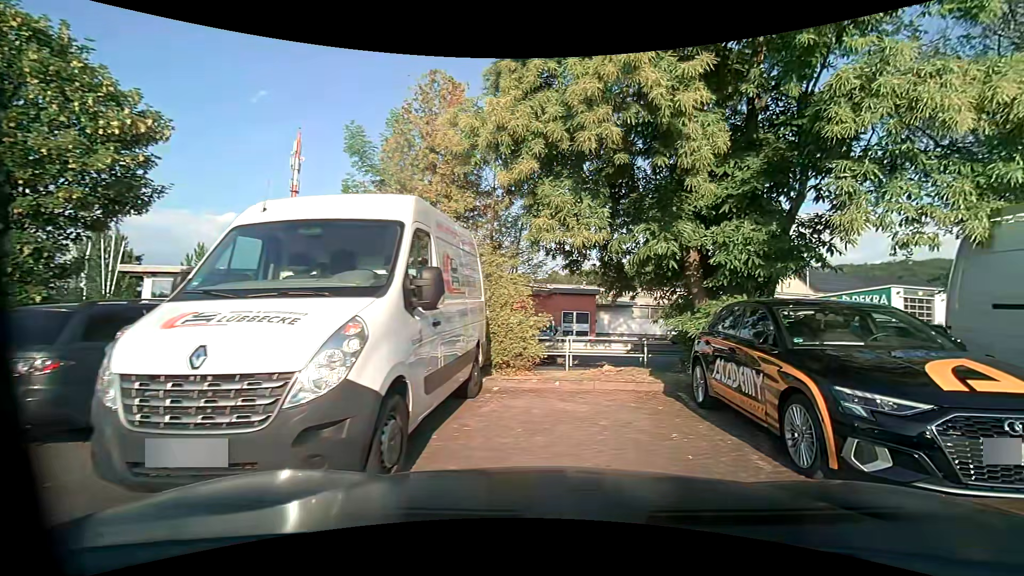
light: Day
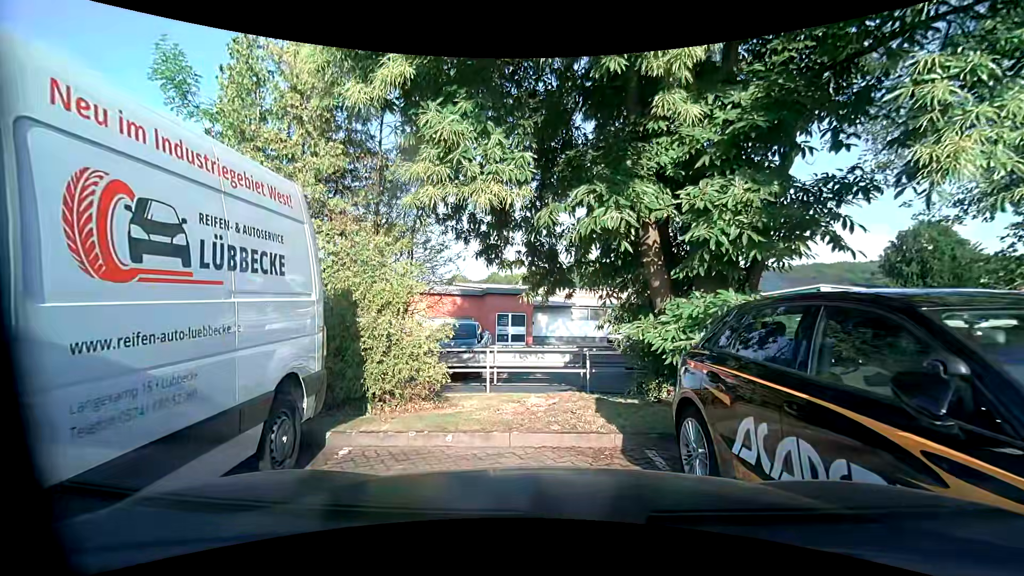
(+0.3, +3.3) m; +8°
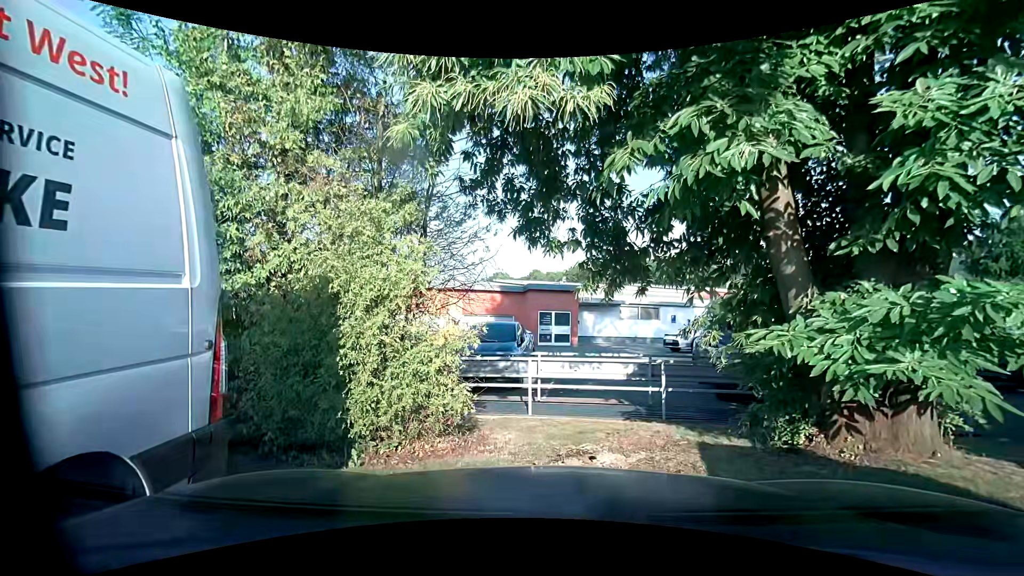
(-0.2, +2.3) m; -5°
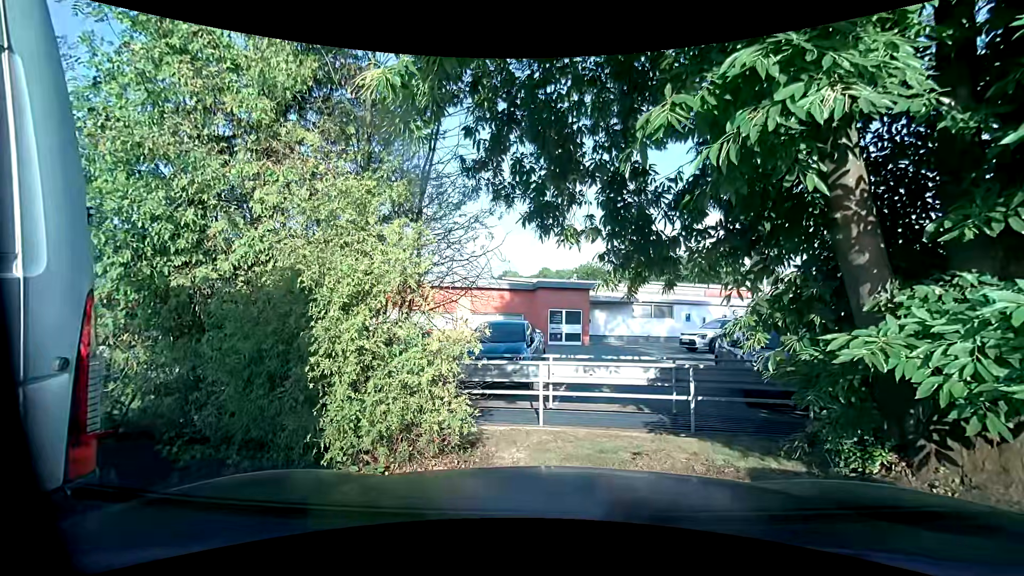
(0.0, +0.8) m; 0°
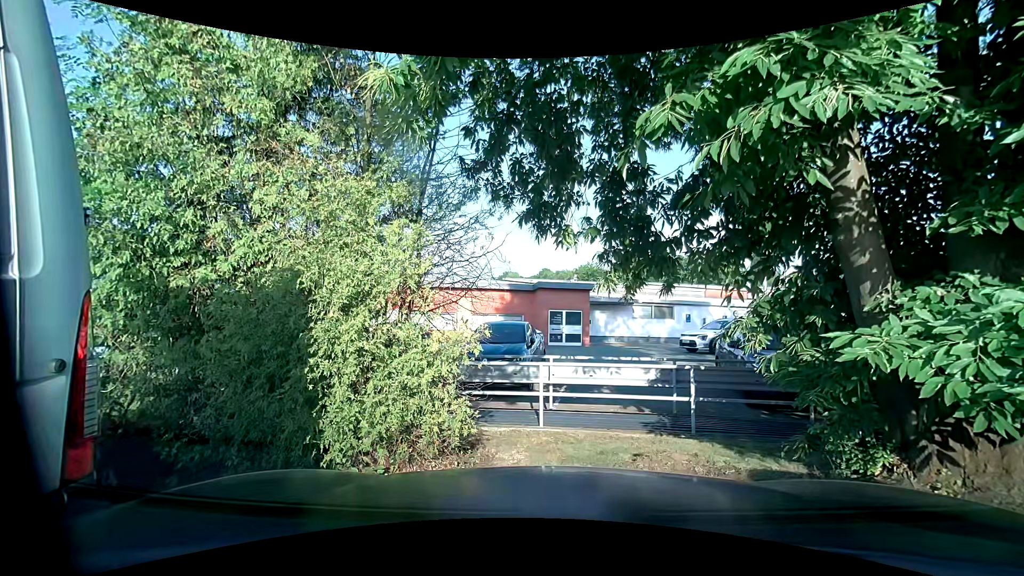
(0.0, +0.1) m; 0°
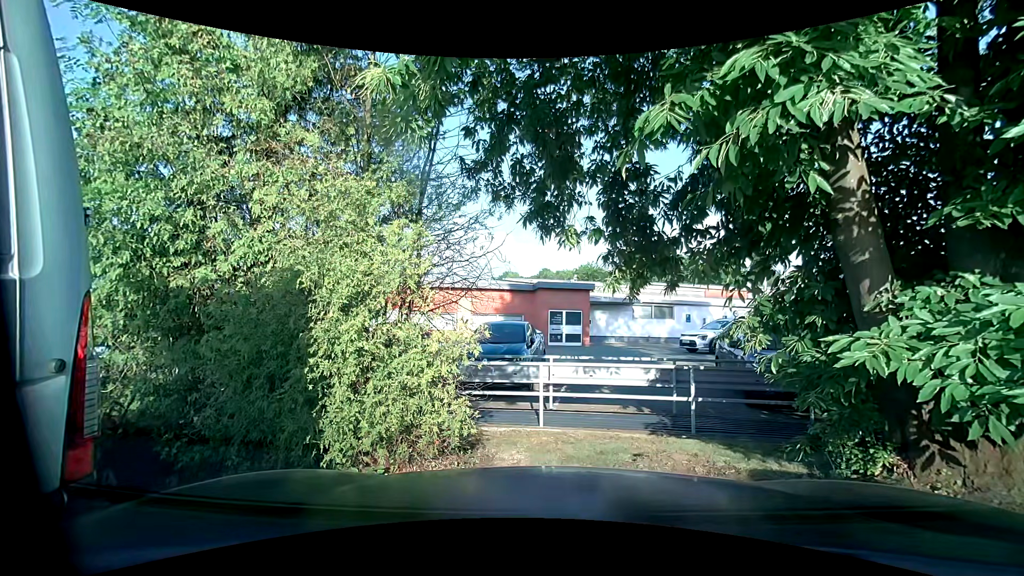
(0.0, 0.0) m; 0°
